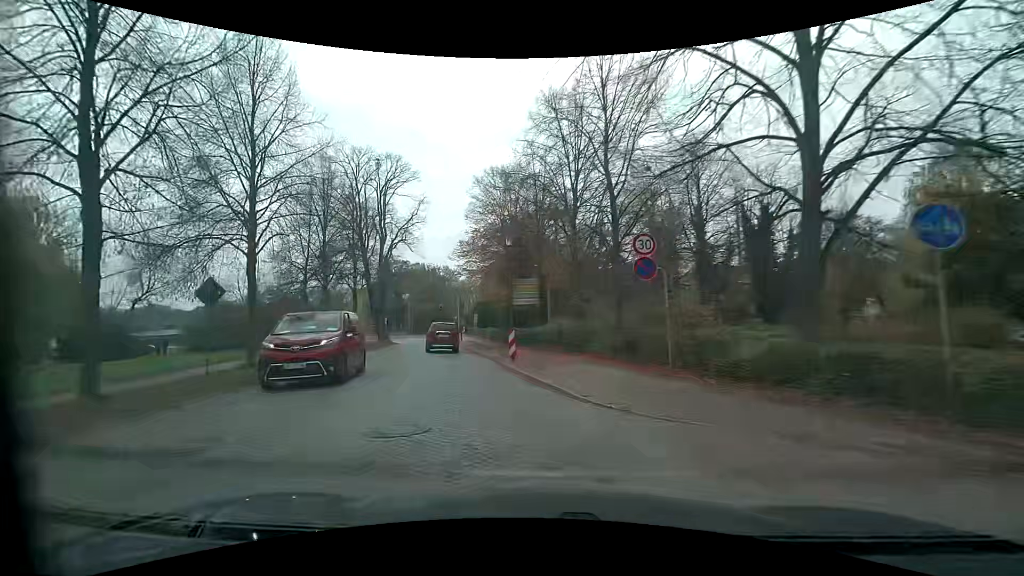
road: residential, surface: sett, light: Day
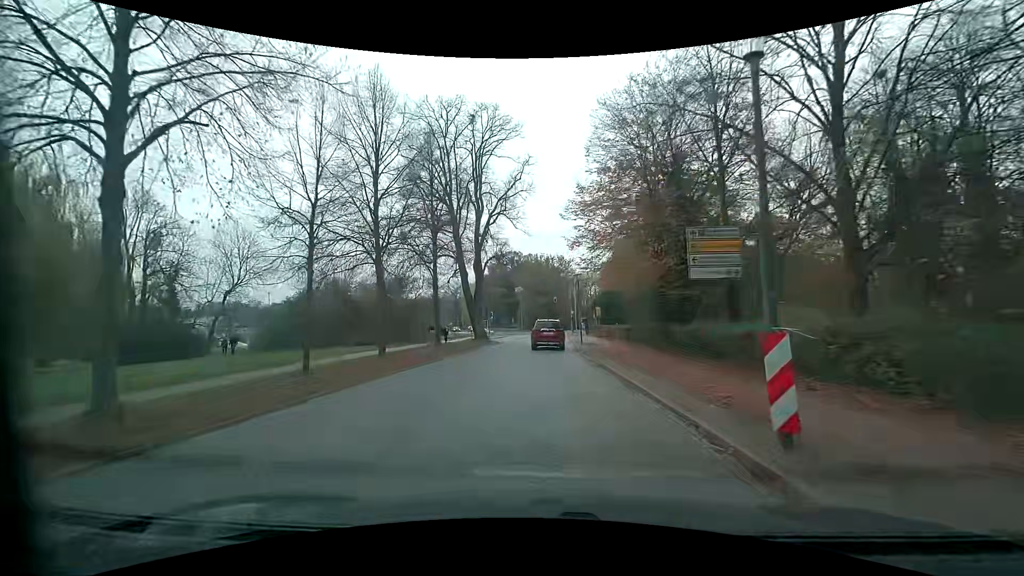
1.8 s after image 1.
(-1.7, +12.8) m; -14°
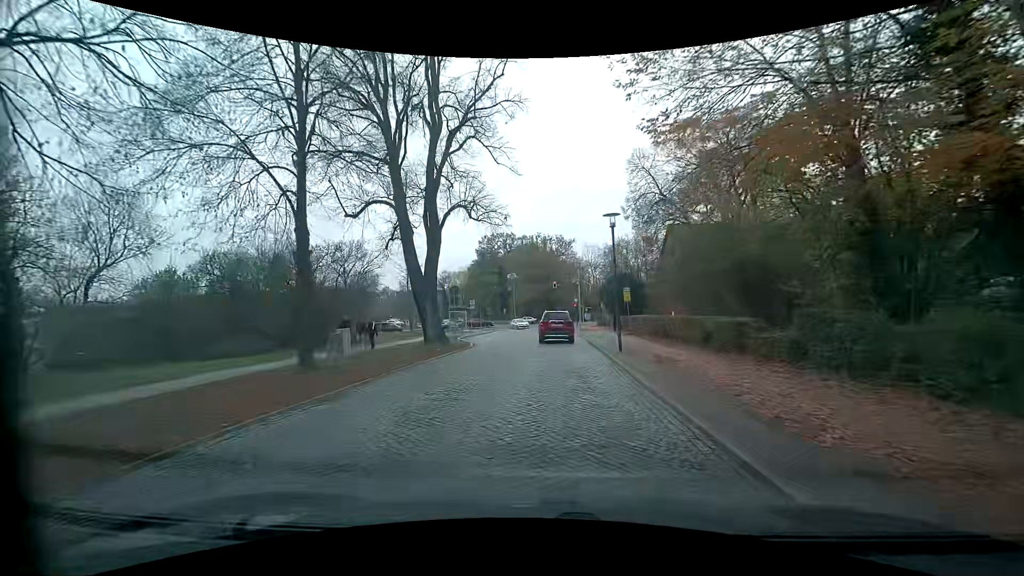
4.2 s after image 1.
(+0.3, +17.3) m; 0°
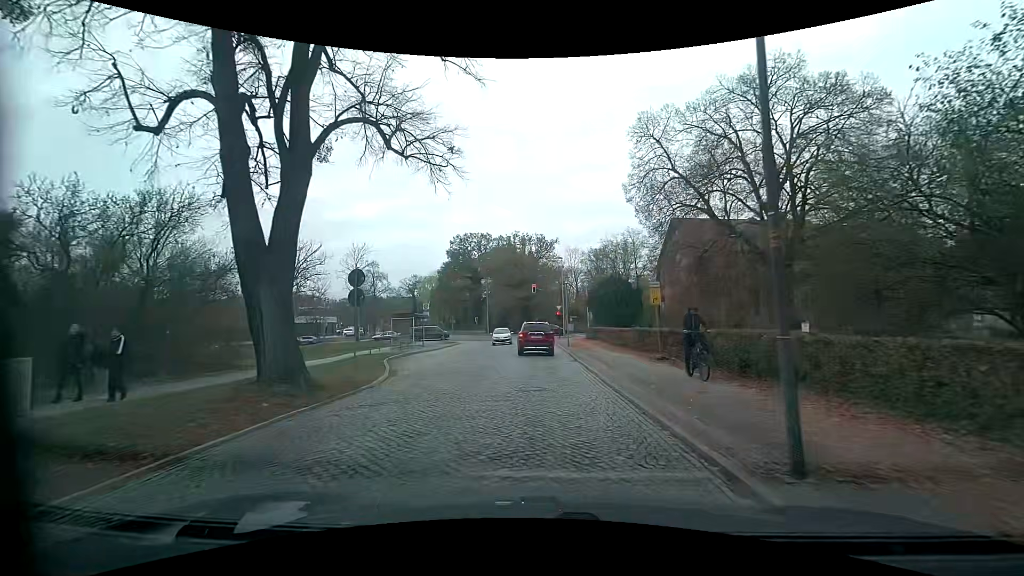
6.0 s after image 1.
(+0.4, +12.6) m; +2°
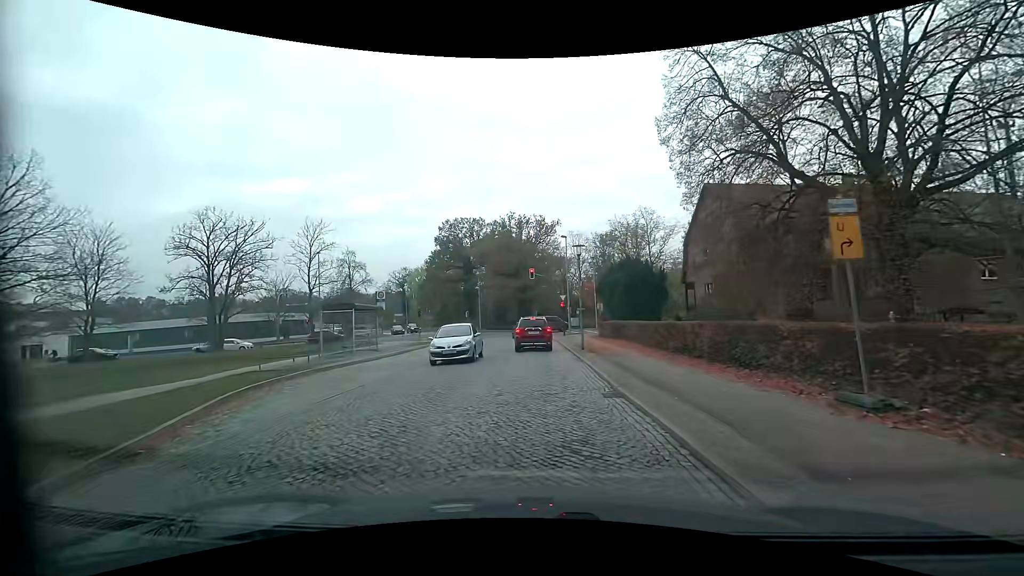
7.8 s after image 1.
(+0.4, +11.6) m; +2°
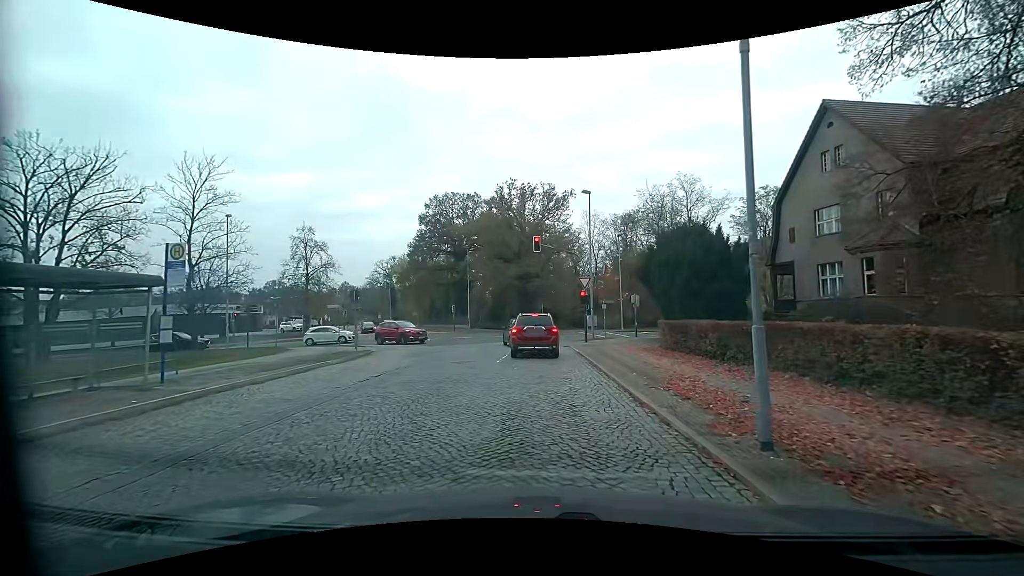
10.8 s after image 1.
(-0.3, +17.3) m; -2°
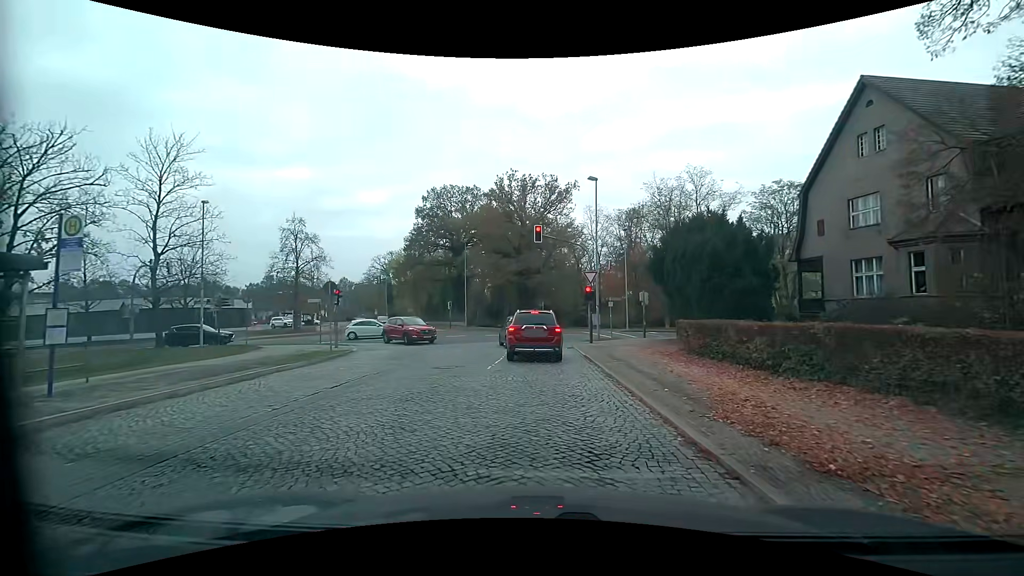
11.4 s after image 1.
(0.0, +2.8) m; +2°
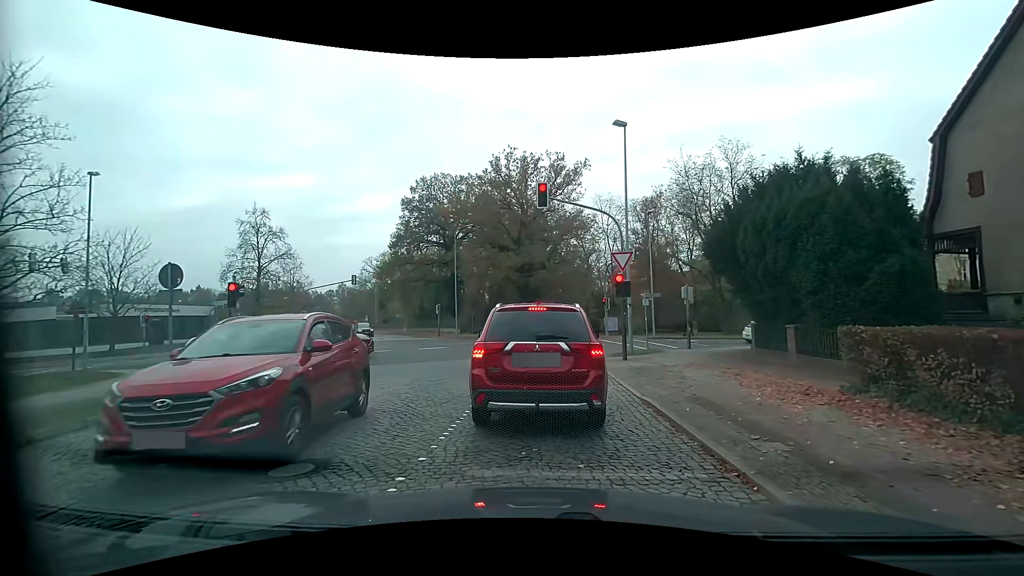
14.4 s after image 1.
(-0.2, +8.9) m; -2°
